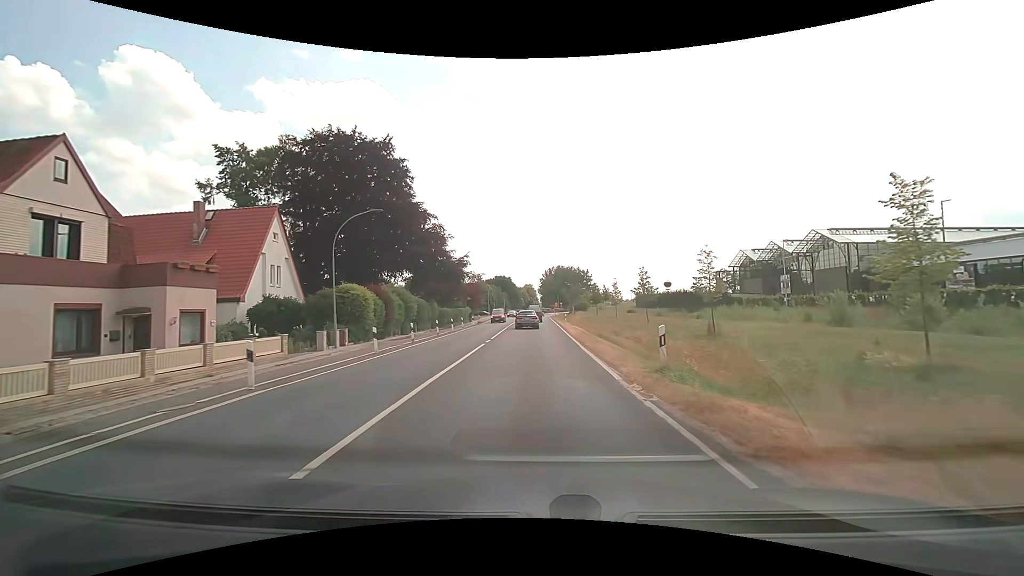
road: secondary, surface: asphalt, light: Day
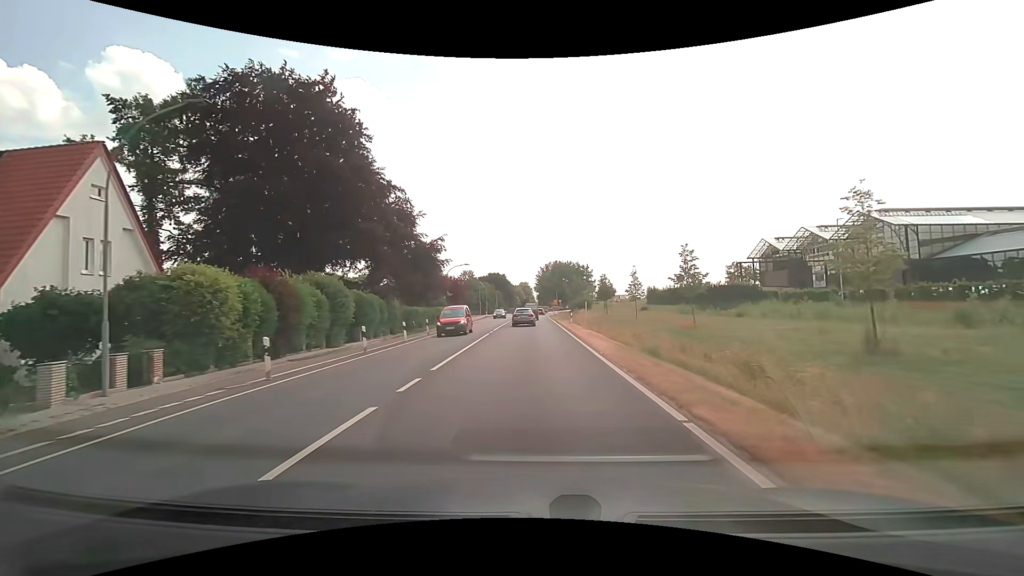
(+0.1, +14.5) m; 0°
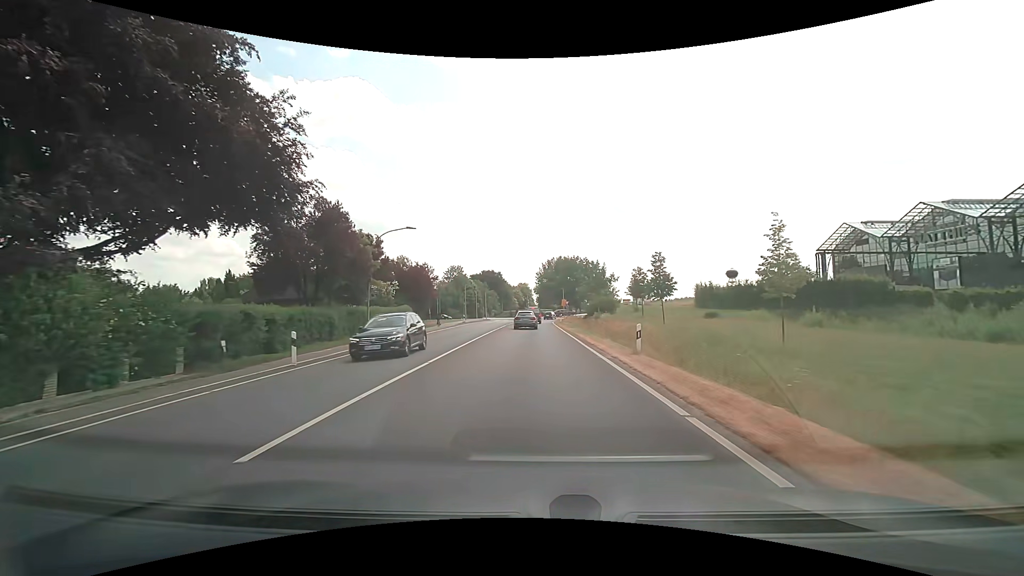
(+0.3, +28.6) m; +1°
(0, +10) (0, +20) (0, +30) (0, +40) (0, +50) (0, +60) (+1, +70) (+1, +80) (+2, +90) (+3, +100) m
